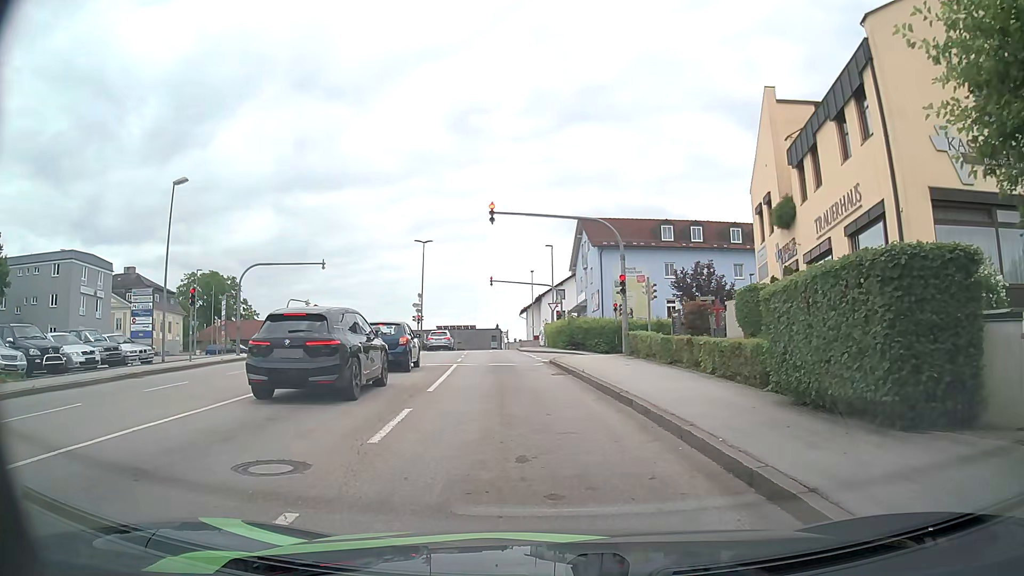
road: tertiary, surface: asphalt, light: Day
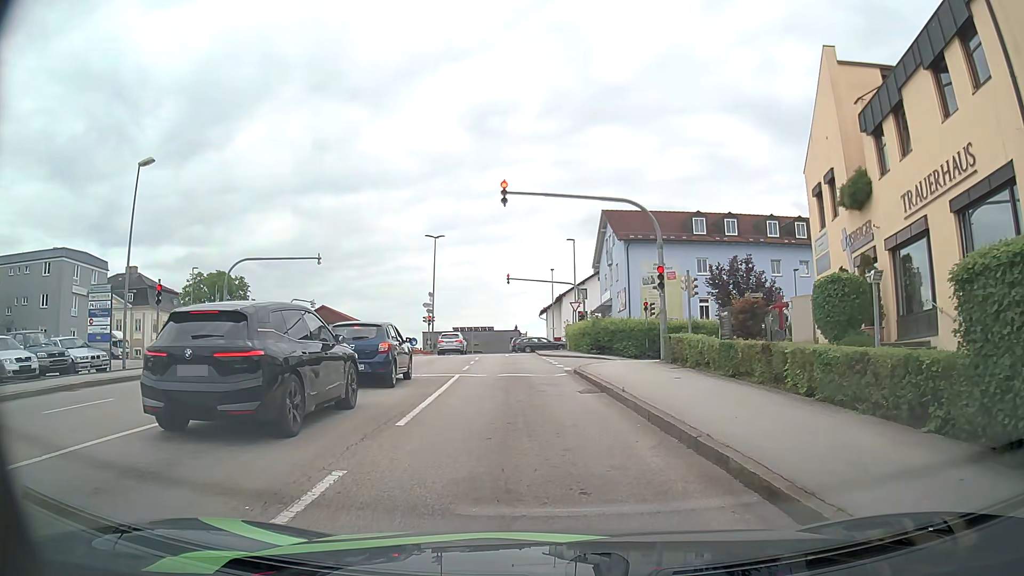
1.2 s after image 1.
(-0.1, +4.6) m; -1°
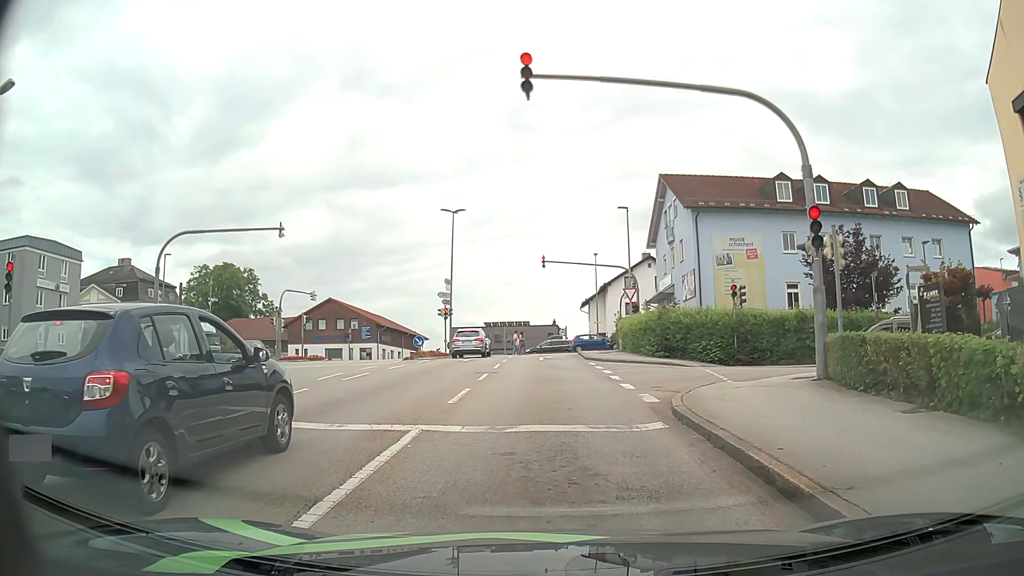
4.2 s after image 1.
(-0.4, +11.0) m; -3°
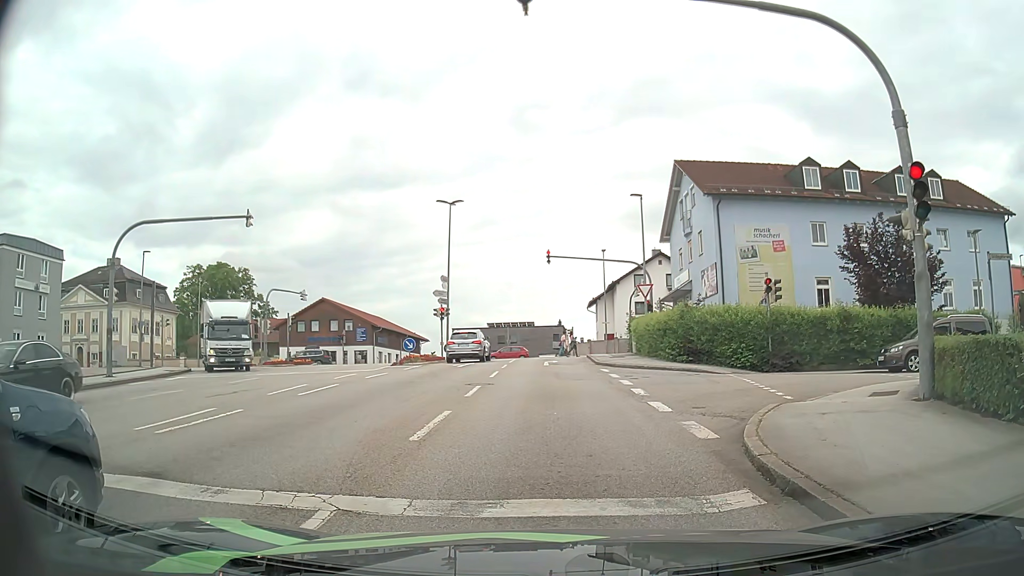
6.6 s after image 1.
(0.0, +3.7) m; -2°
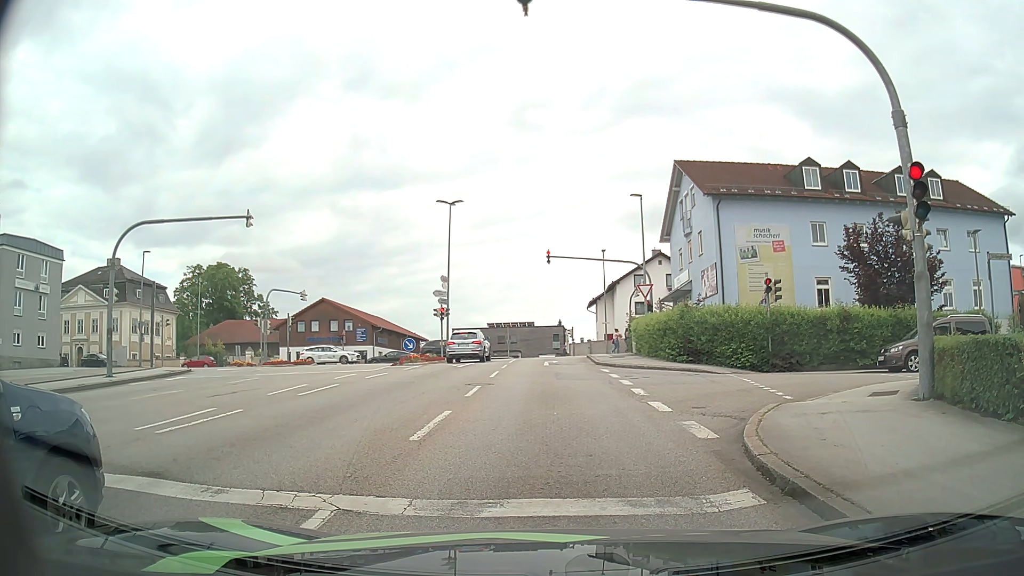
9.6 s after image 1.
(0.0, +0.1) m; 0°
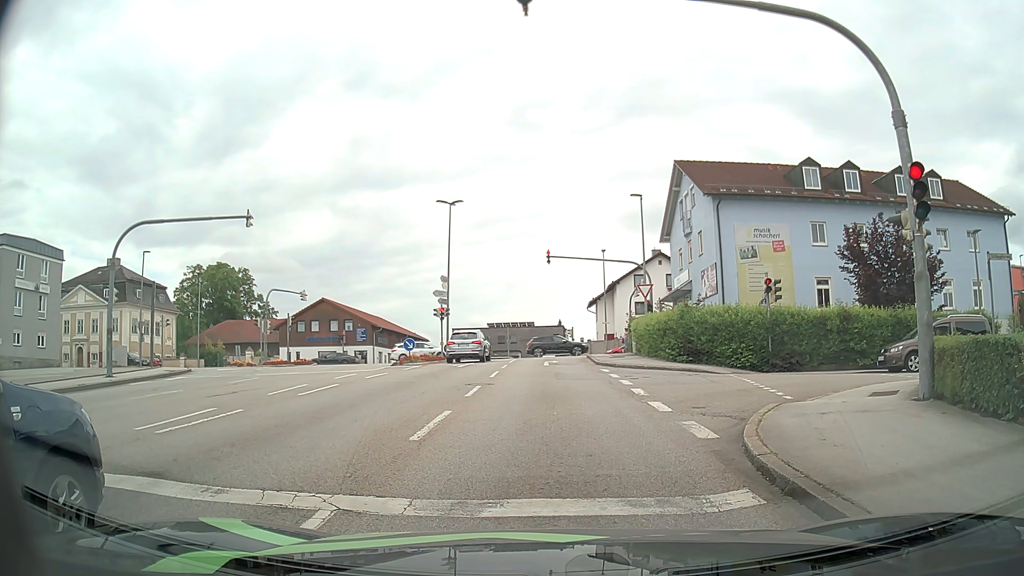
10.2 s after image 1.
(0.0, 0.0) m; 0°
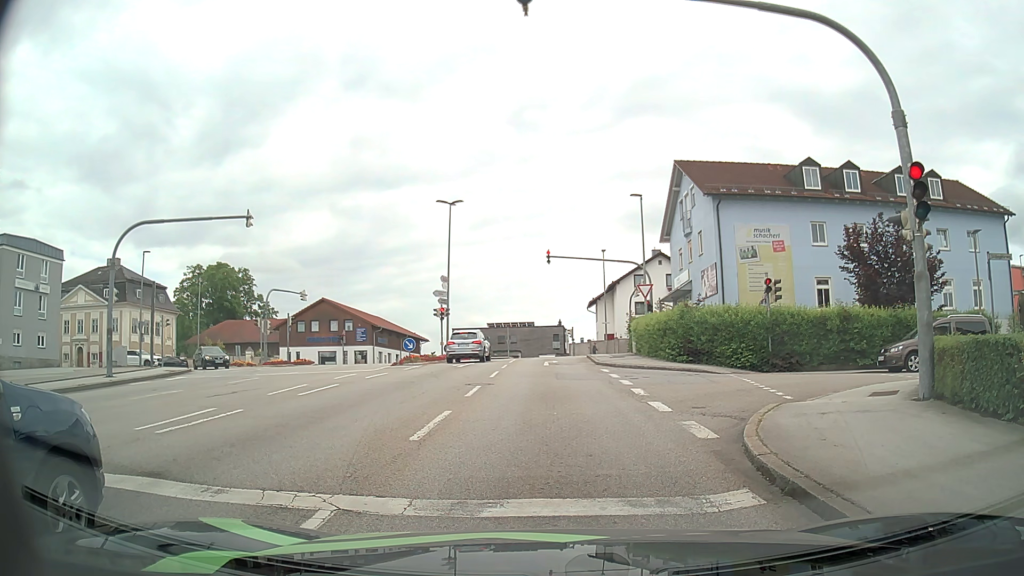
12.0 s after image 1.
(0.0, 0.0) m; 0°
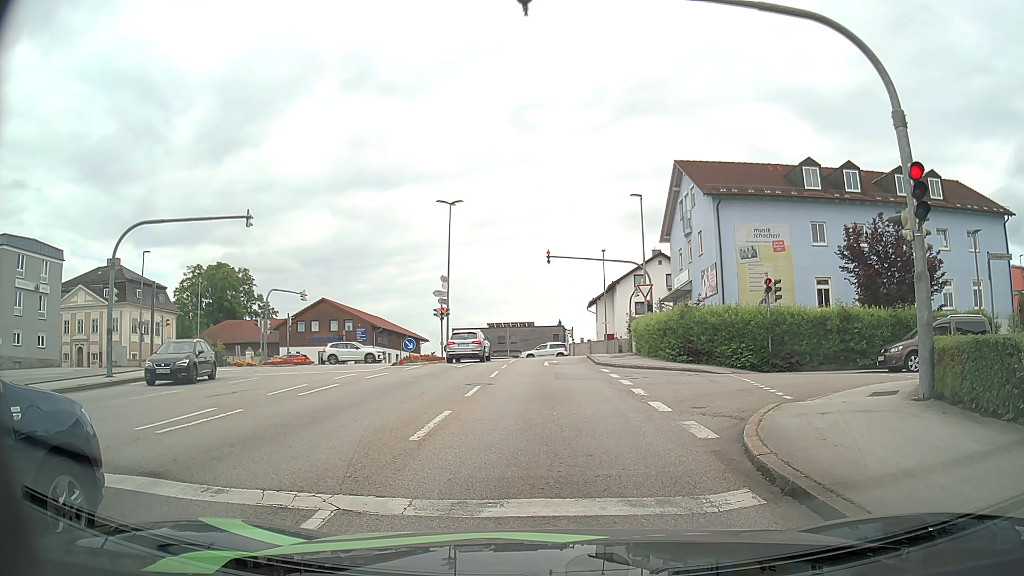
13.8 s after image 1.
(0.0, 0.0) m; 0°
